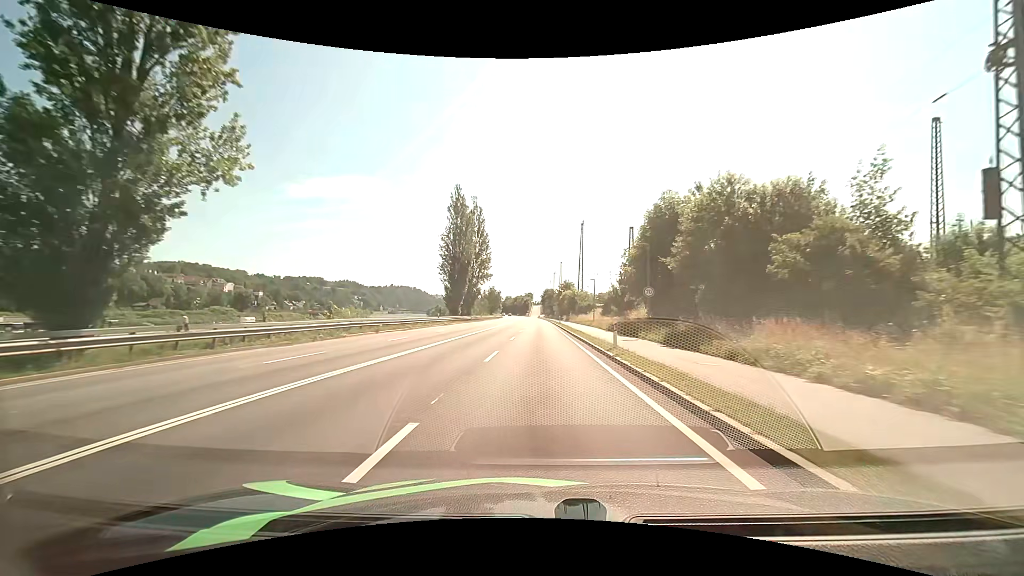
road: primary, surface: asphalt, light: Day
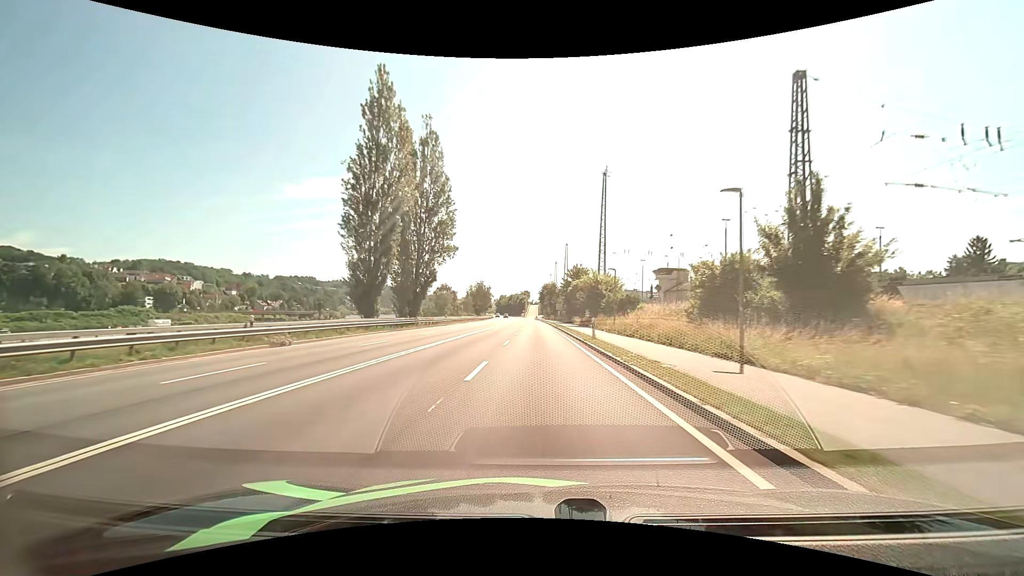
(-0.3, +40.1) m; 0°
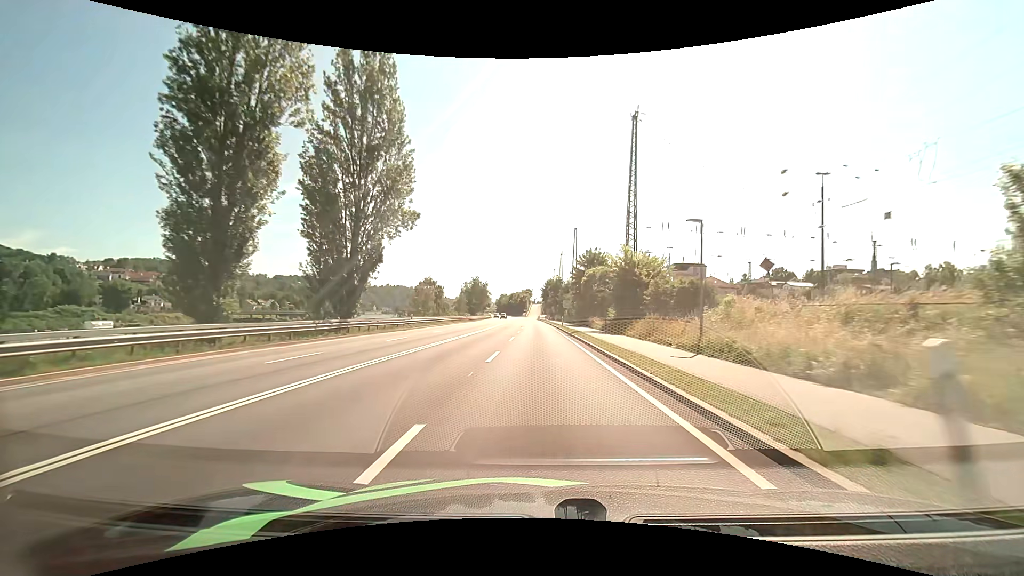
(+0.1, +20.2) m; 0°
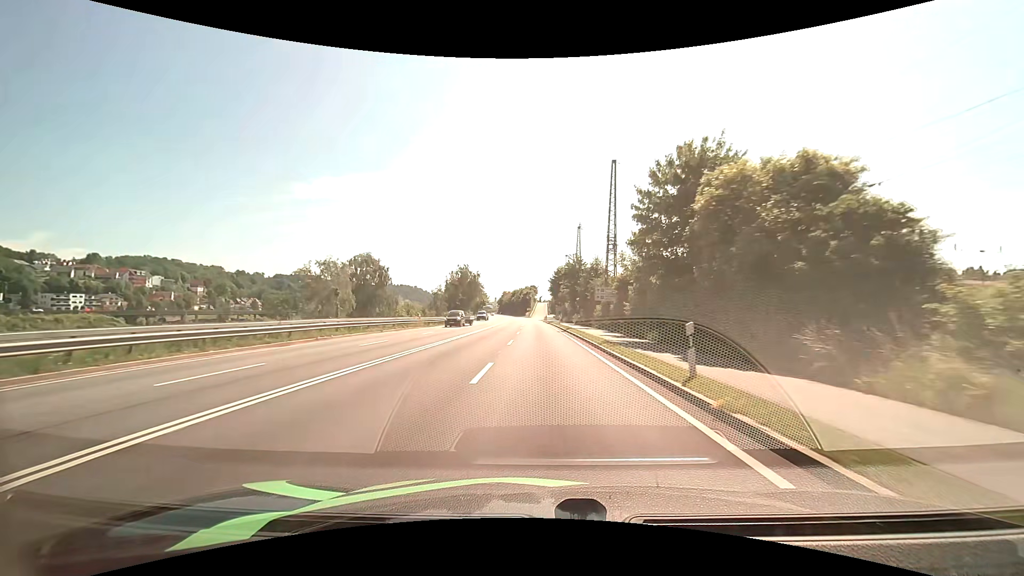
(-0.2, +40.6) m; -1°
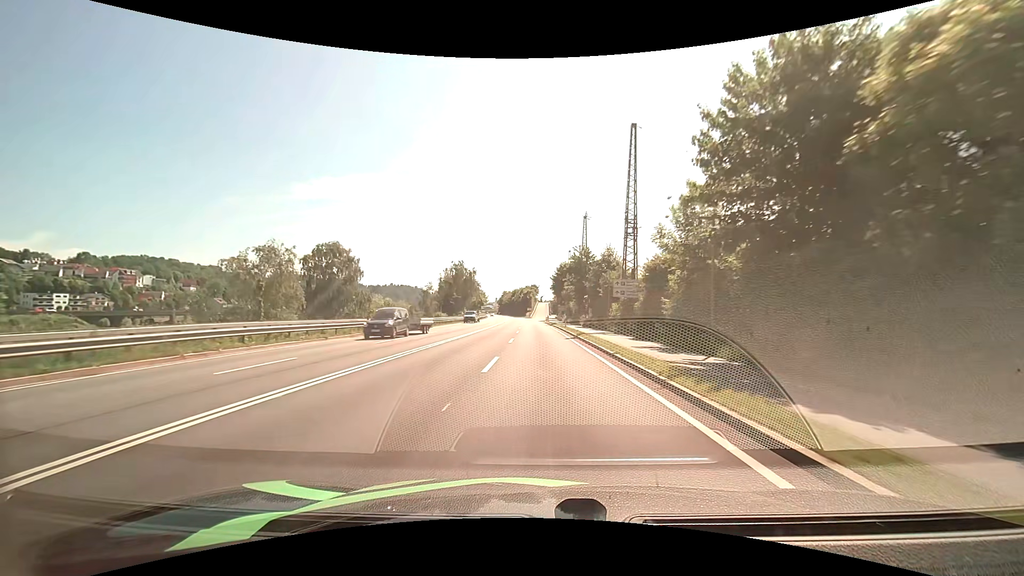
(0.0, +10.1) m; 0°
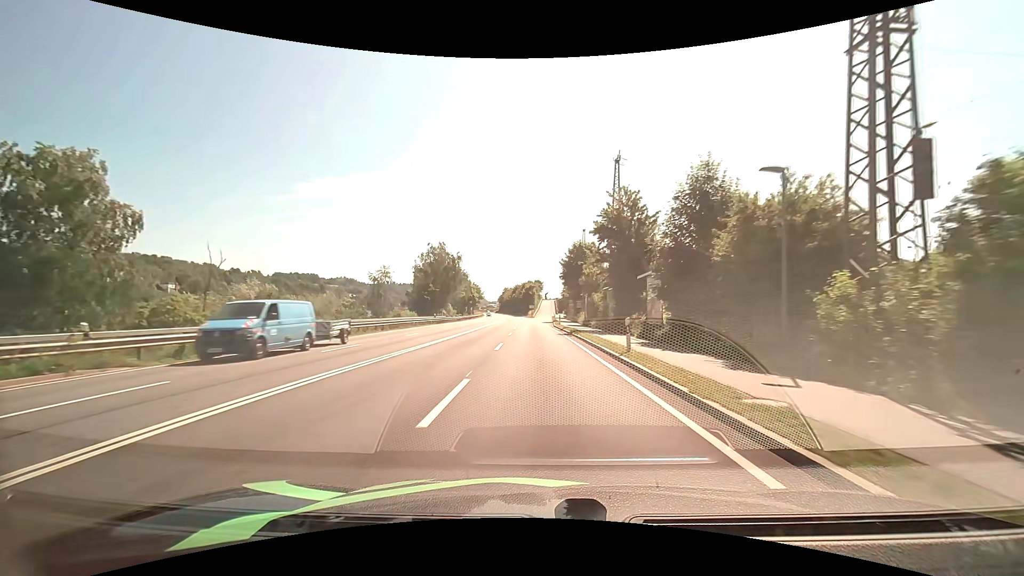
(0.0, +29.6) m; 0°
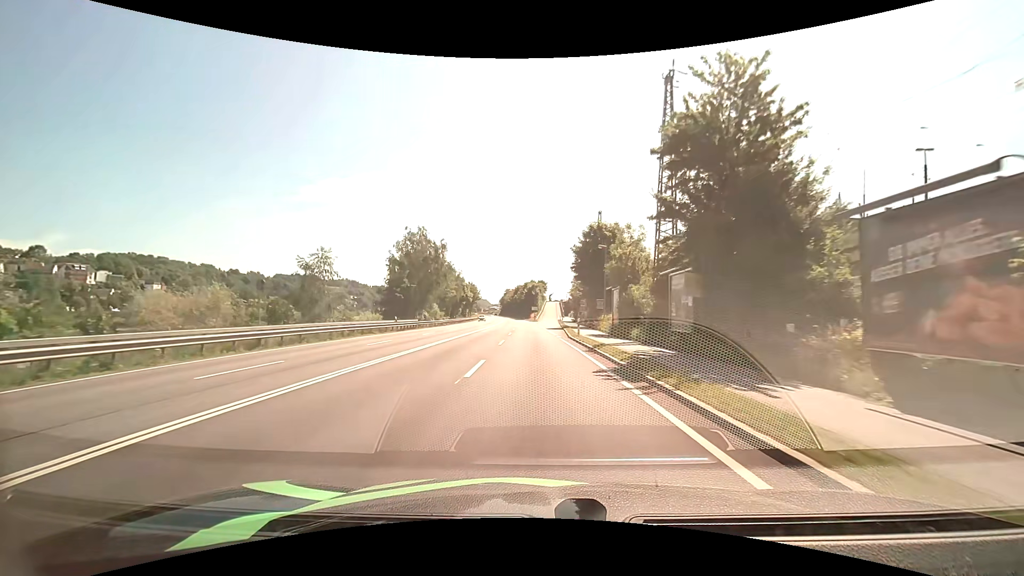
(-0.1, +19.1) m; -1°
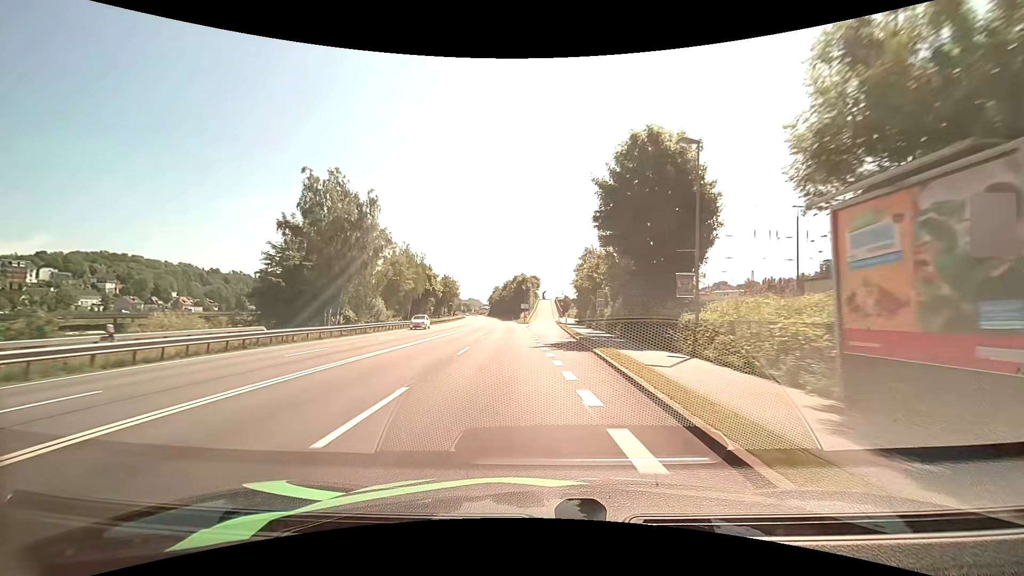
(+0.2, +29.9) m; +1°
(0, +10) (0, +20) (0, +30) (+1, +40) (+1, +50) (+1, +60) (+1, +70) (+1, +80) (+1, +90) (+1, +100) m
